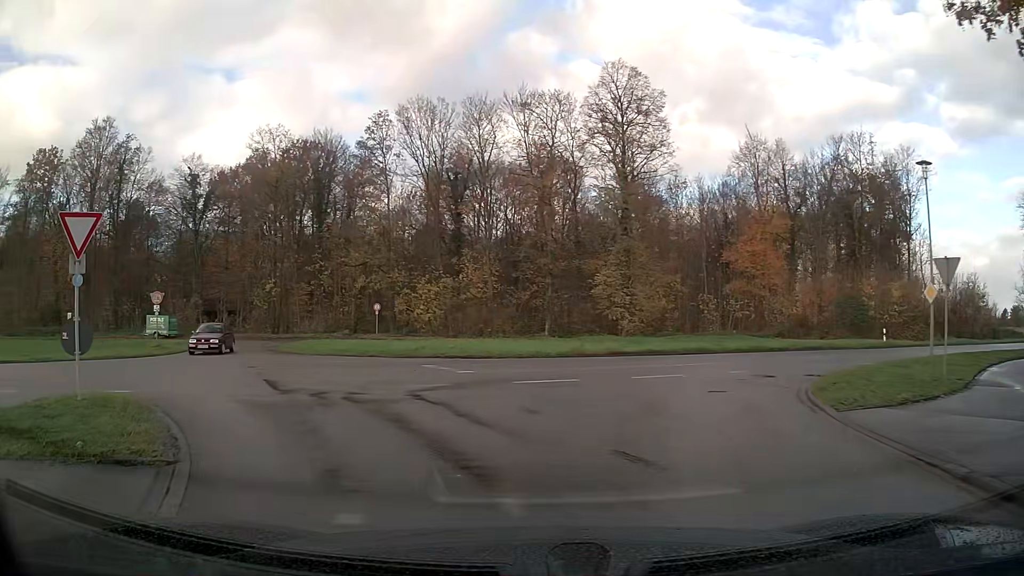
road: unclassified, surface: asphalt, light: Day
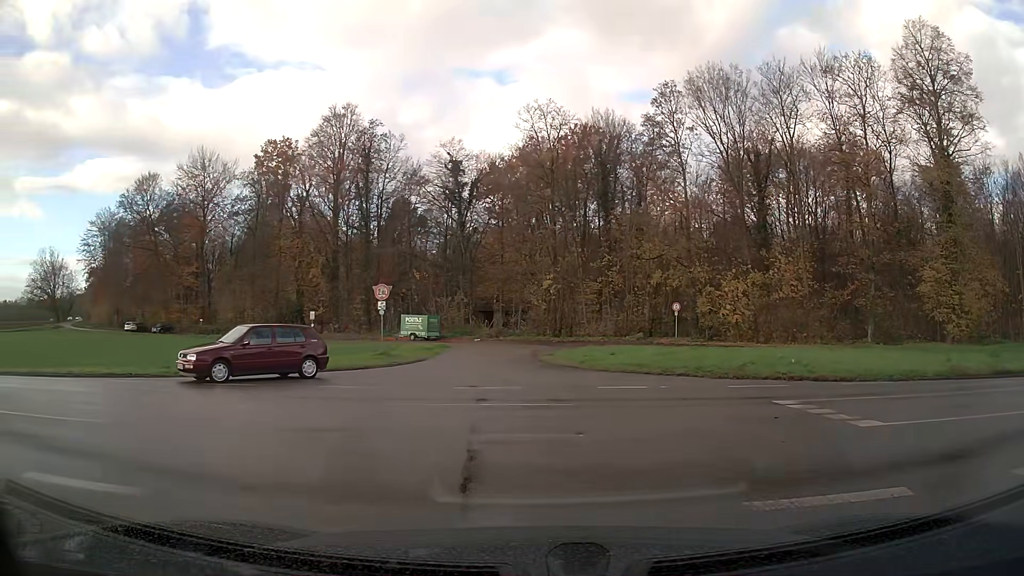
(-1.5, +7.7) m; -23°
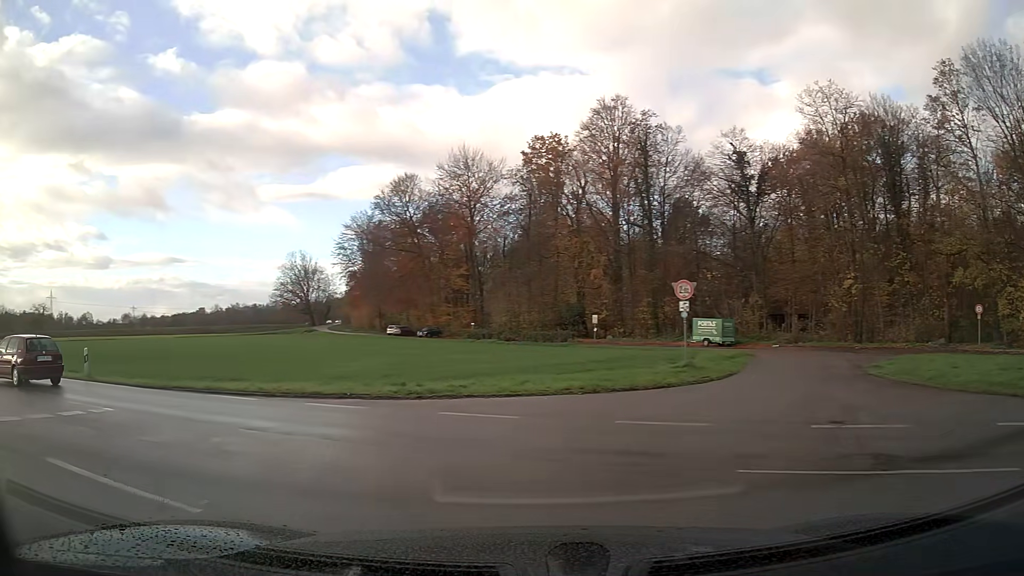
(-1.2, +4.9) m; -29°
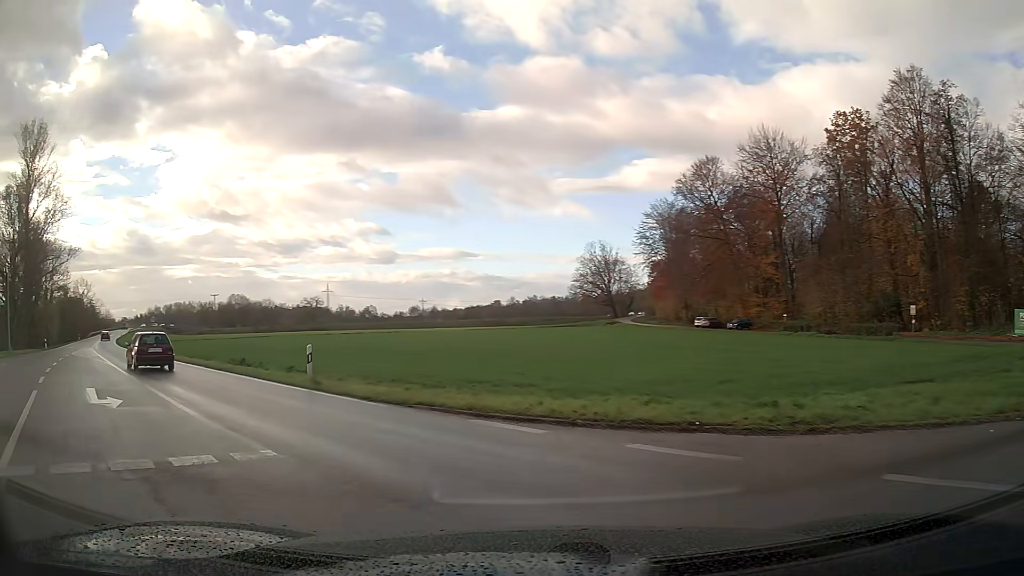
(-1.3, +5.6) m; -24°
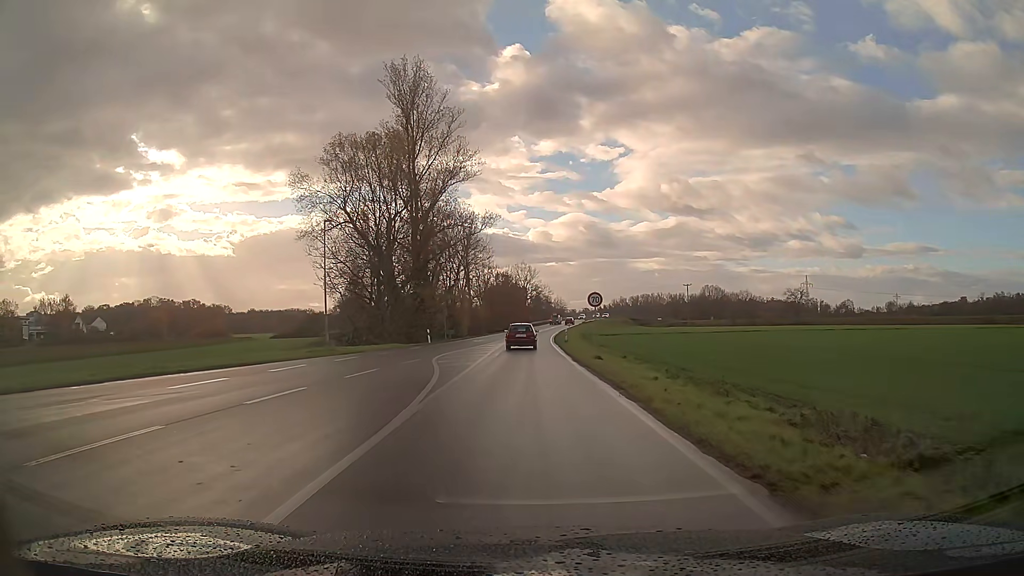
(-8.9, +20.1) m; -34°
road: secondary
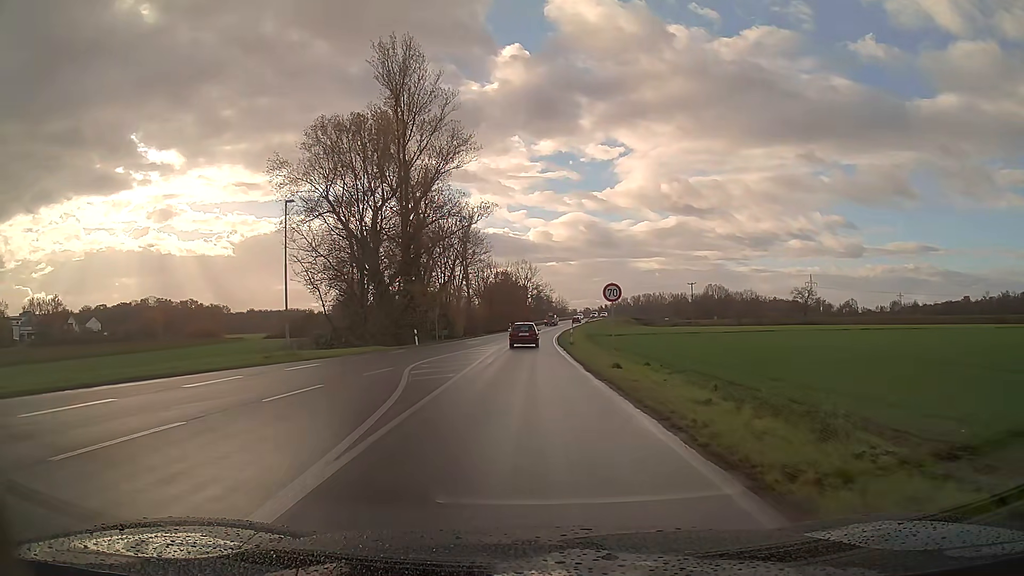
(0.0, +5.6) m; 0°
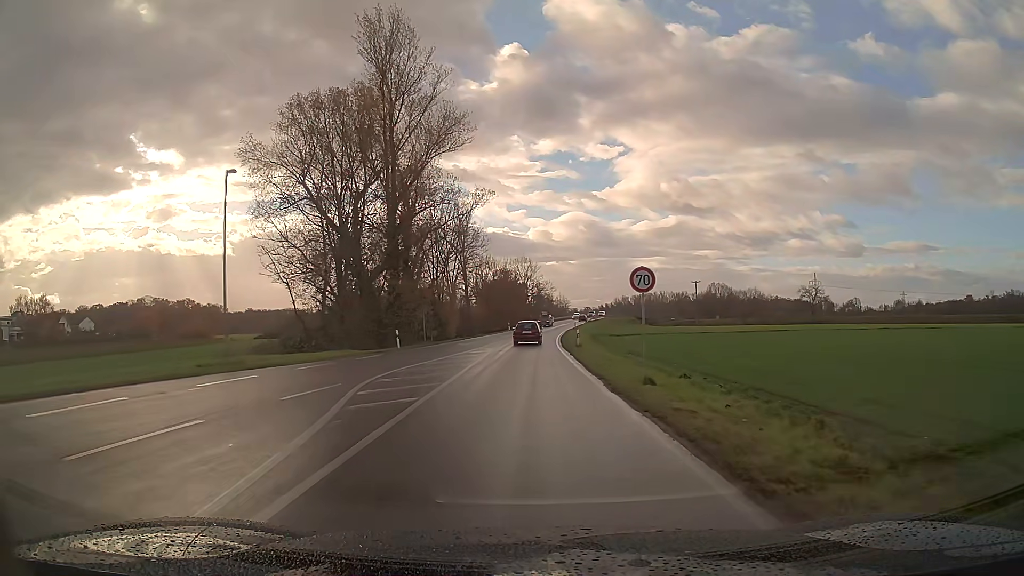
(0.0, +5.9) m; 0°
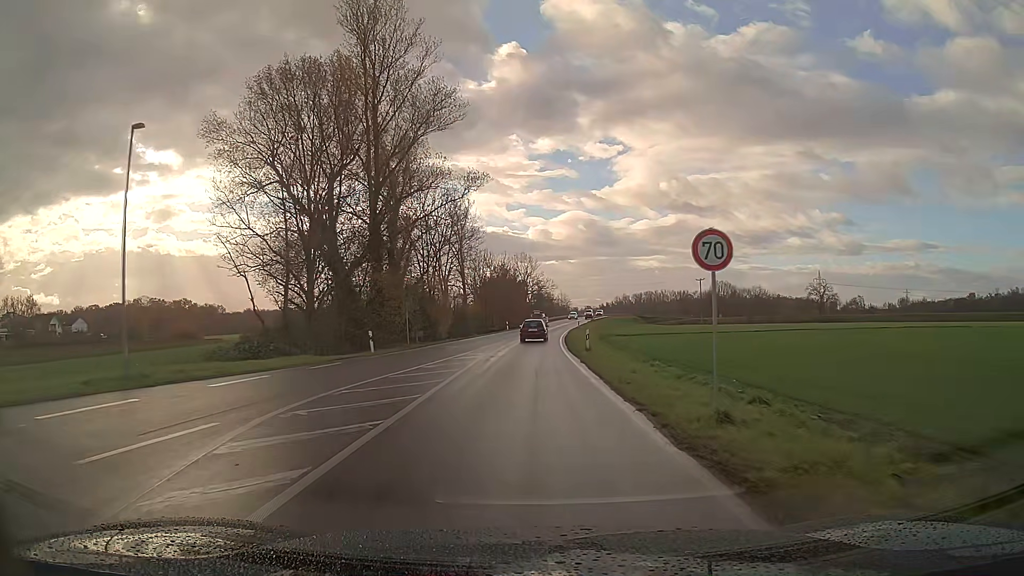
(0.0, +6.1) m; 0°
